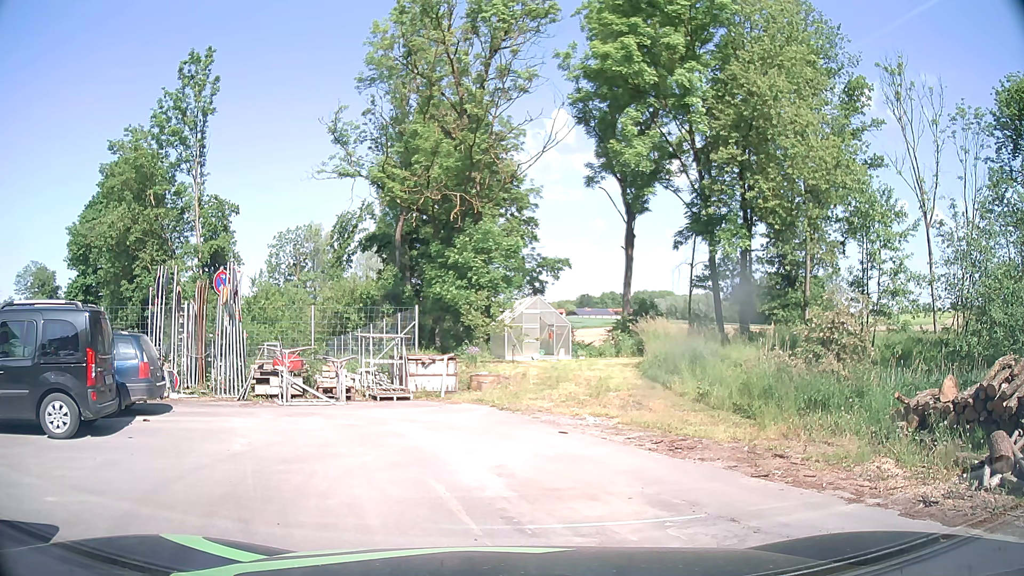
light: Day
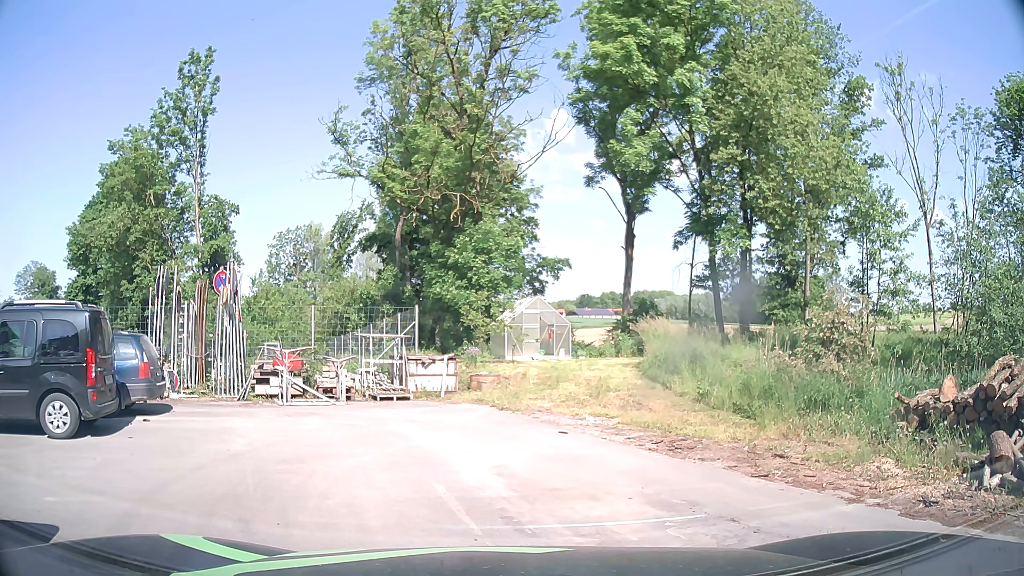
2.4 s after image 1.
(0.0, 0.0) m; 0°
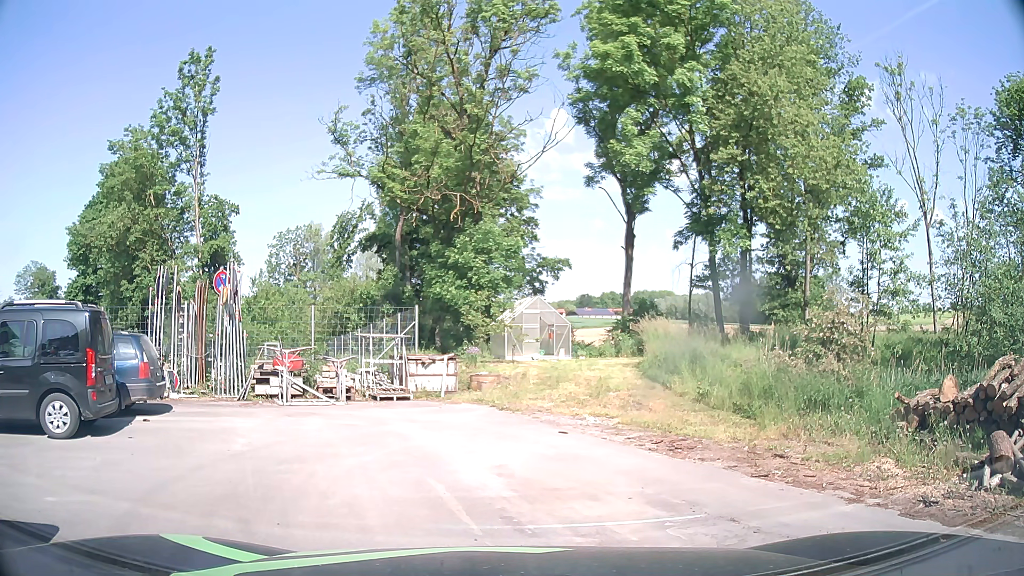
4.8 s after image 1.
(0.0, 0.0) m; 0°
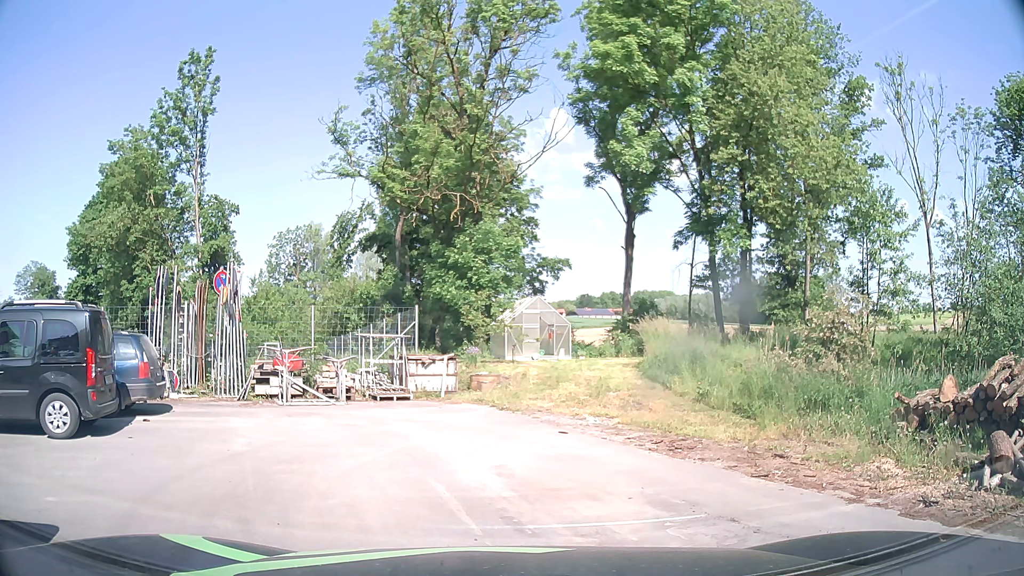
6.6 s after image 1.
(0.0, 0.0) m; 0°
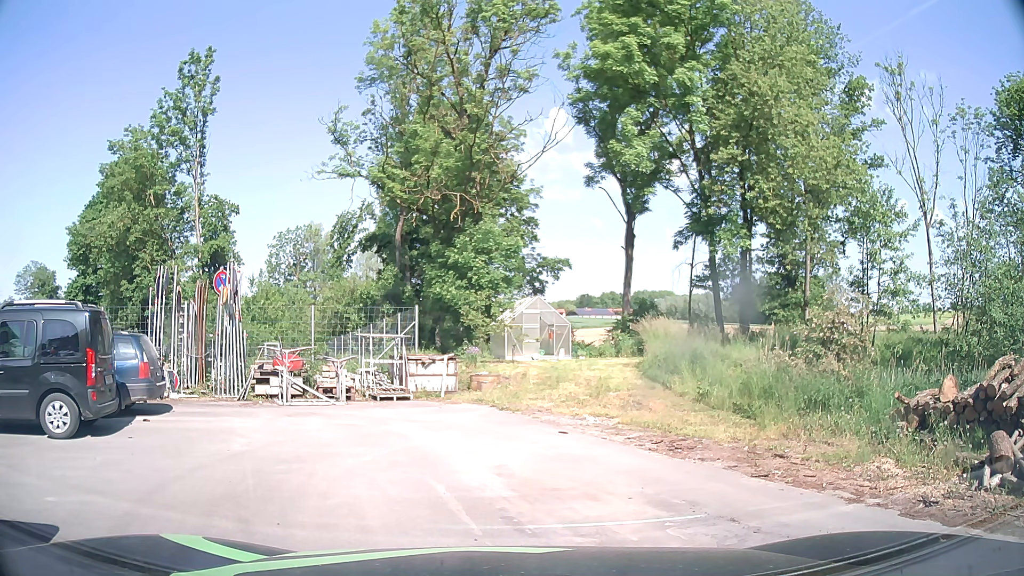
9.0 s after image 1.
(0.0, 0.0) m; 0°
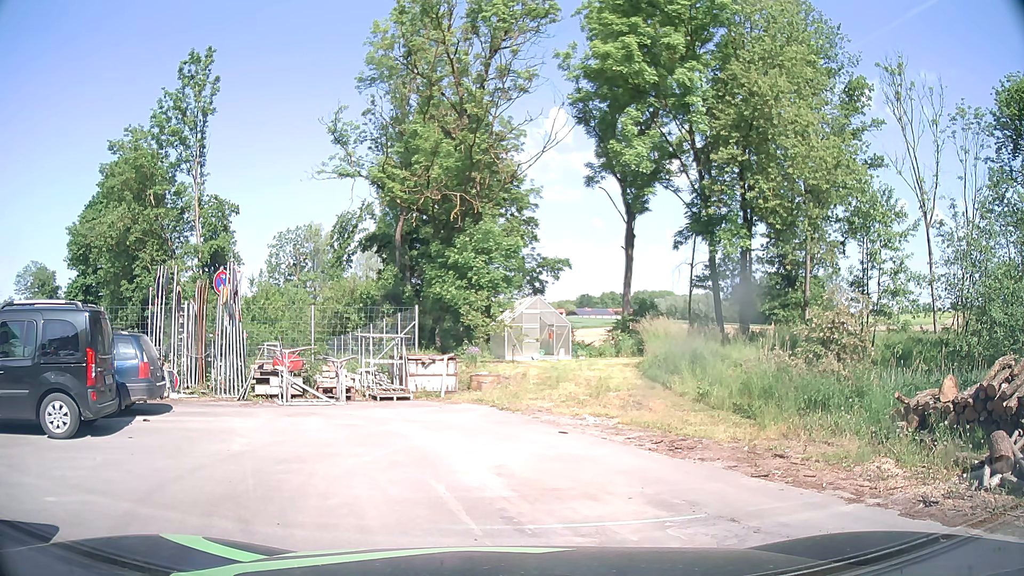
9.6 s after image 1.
(0.0, 0.0) m; 0°
